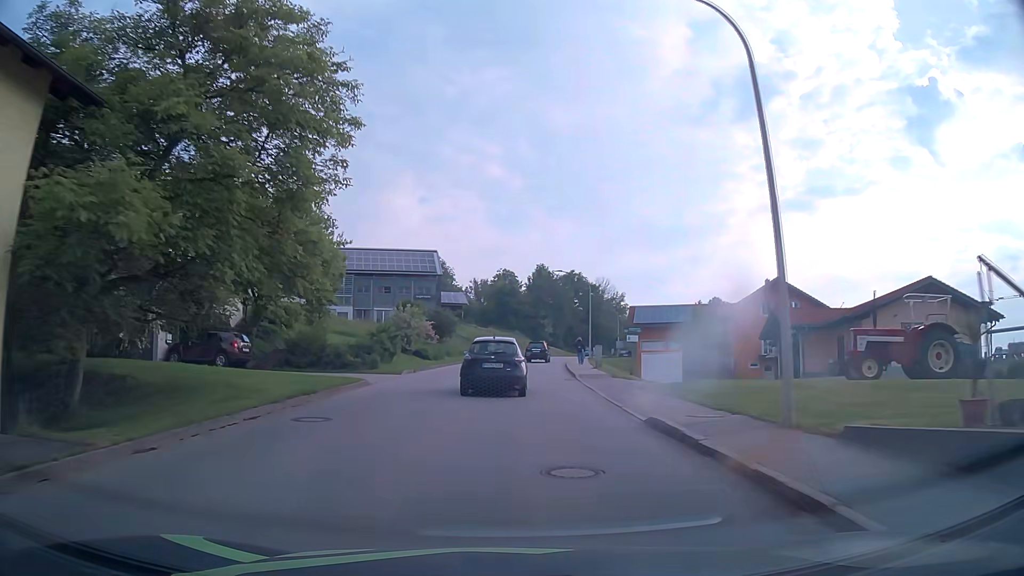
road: tertiary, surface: asphalt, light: Day
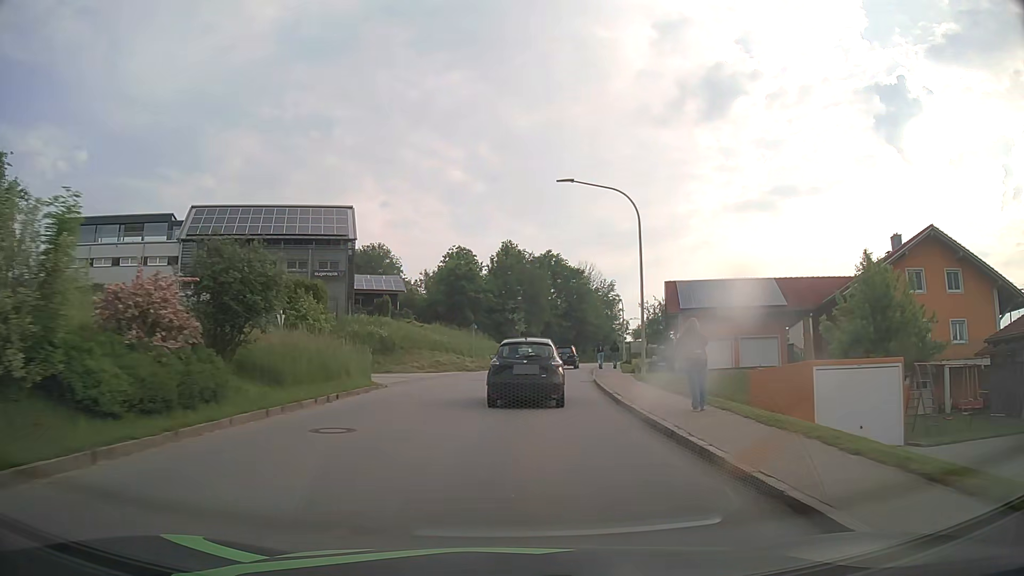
(+0.6, +31.5) m; +3°
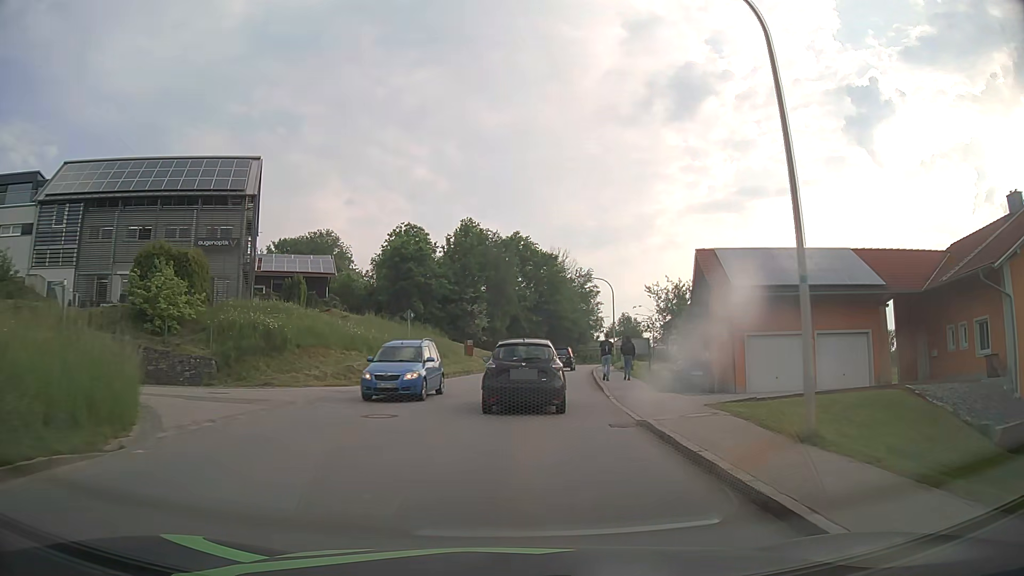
(+0.4, +15.3) m; +3°
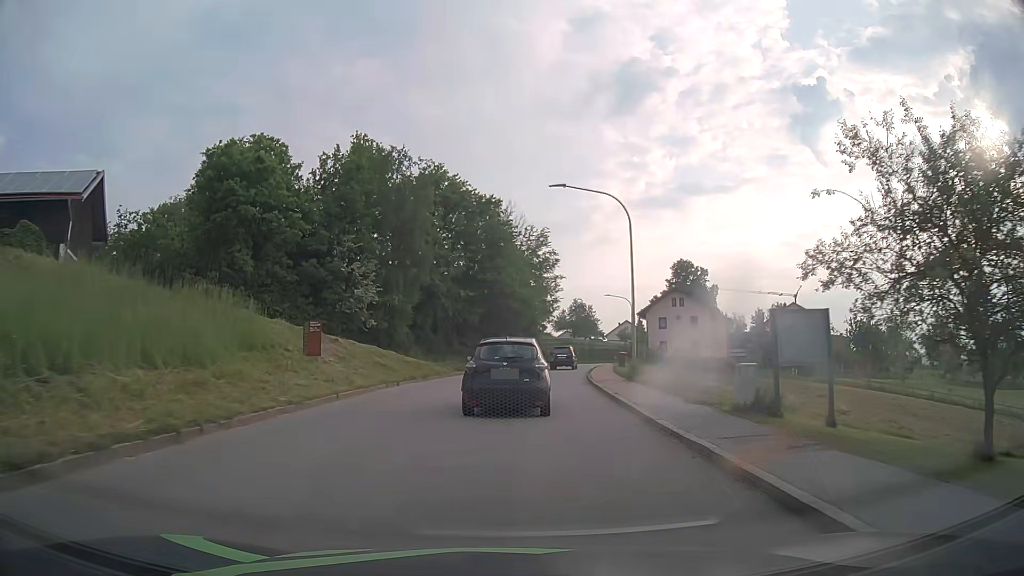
(+1.4, +29.3) m; +6°
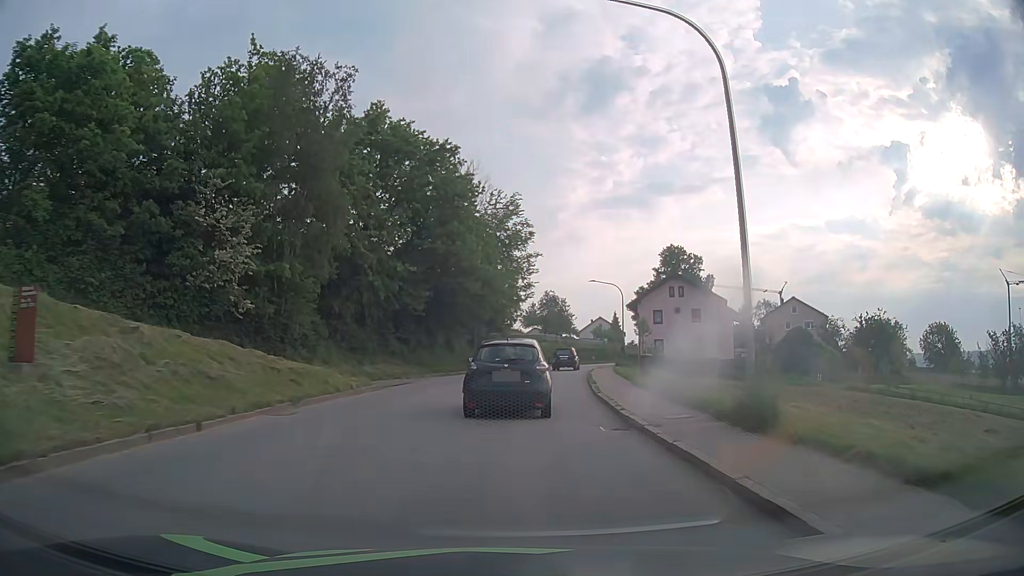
(+0.4, +14.5) m; +3°
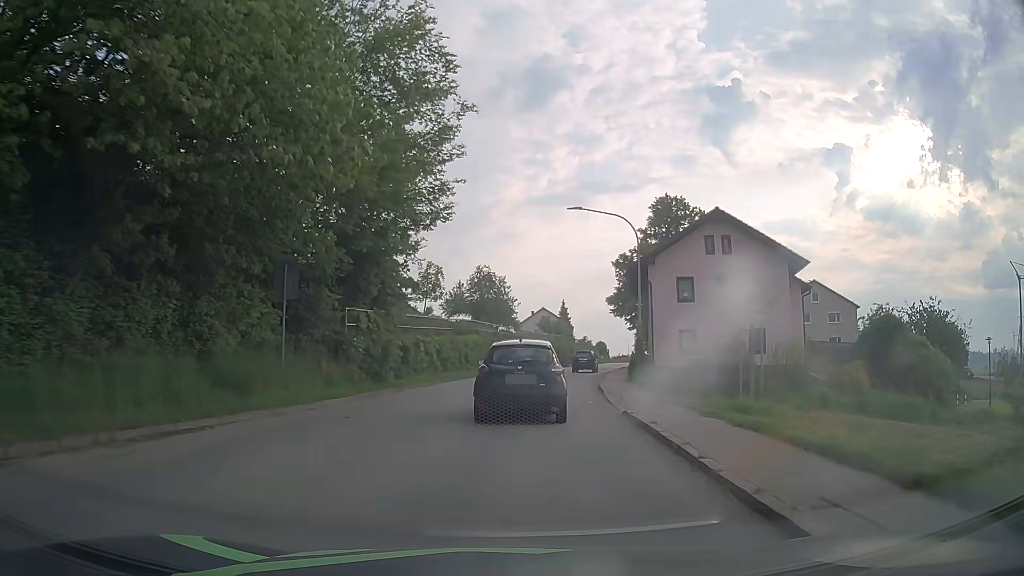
(+1.4, +29.9) m; +6°
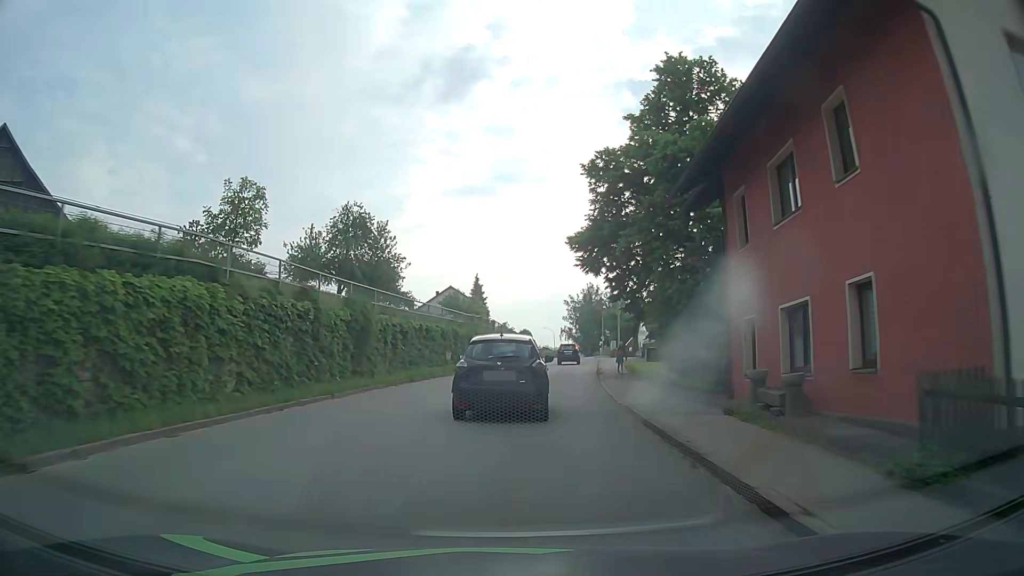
(+2.0, +29.7) m; +8°
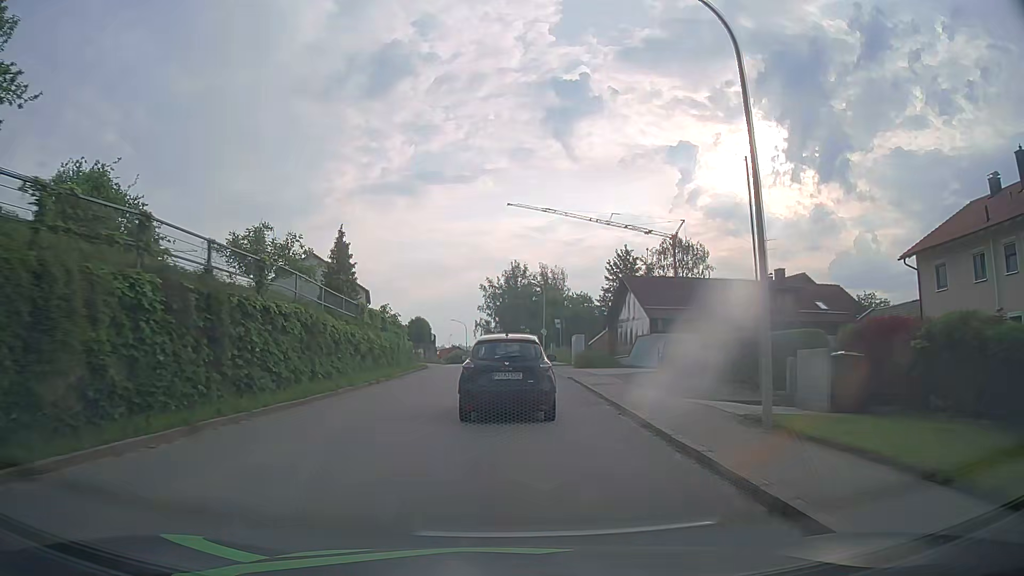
(+2.6, +36.2) m; +7°
(0, +10) (0, +20) (0, +30) (0, +40) (0, +50) (-1, +60) (-1, +70) (-3, +80) (-5, +90) (-7, +99) m
